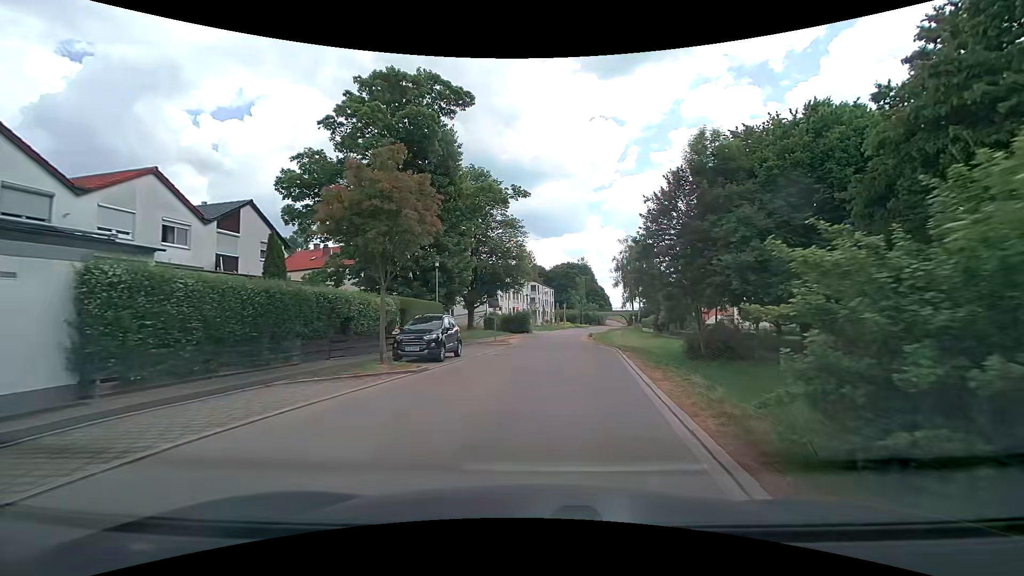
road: residential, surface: paved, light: Day
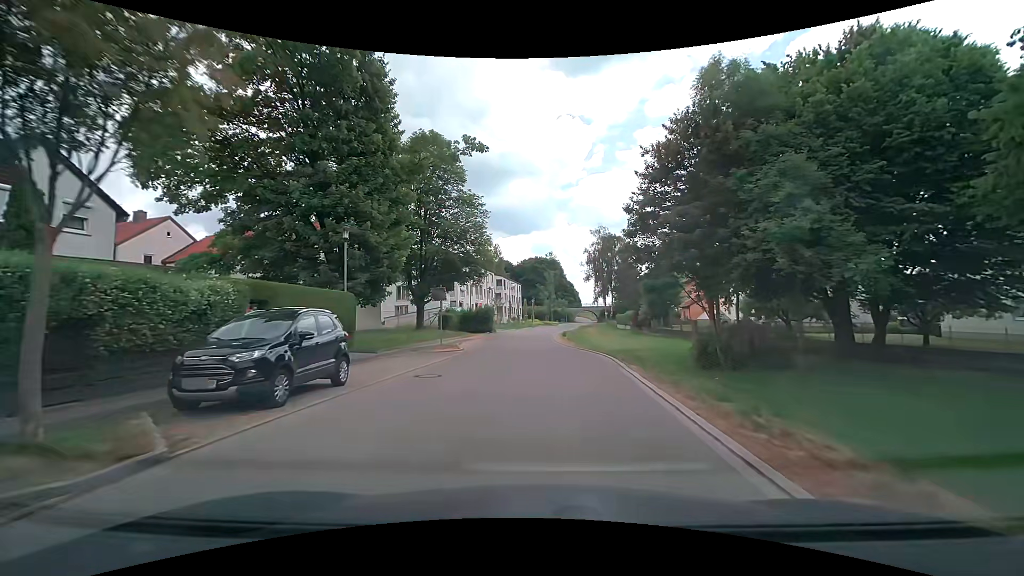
(+0.3, +9.0) m; +4°
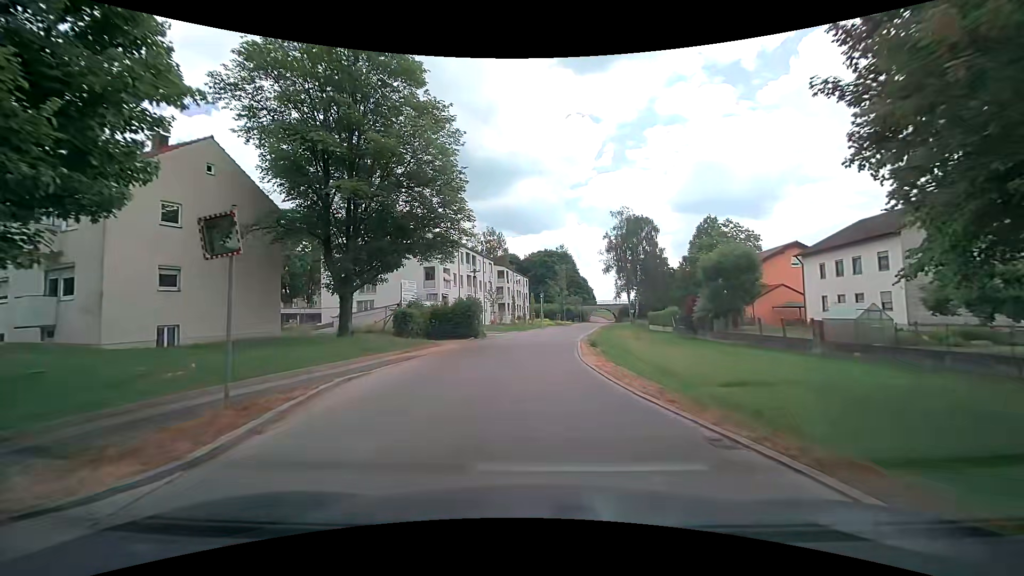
(0.0, +18.7) m; -1°
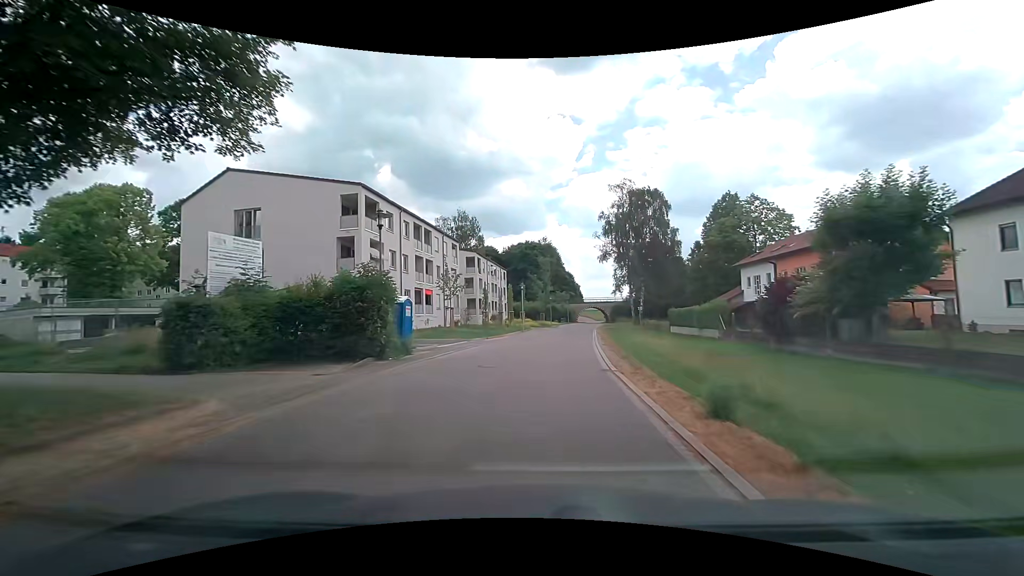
(+0.1, +19.2) m; +2°
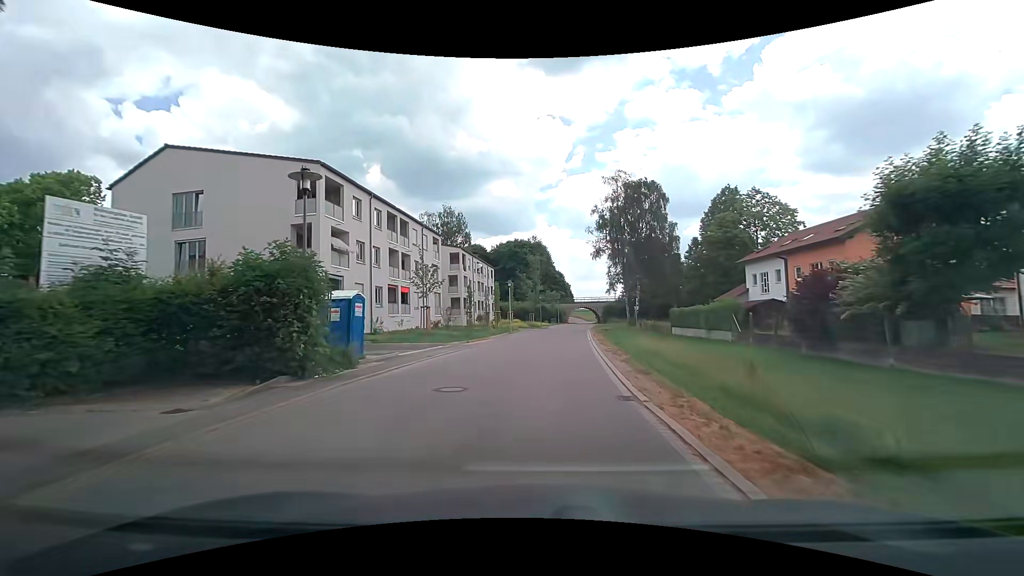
(0.0, +4.7) m; +1°
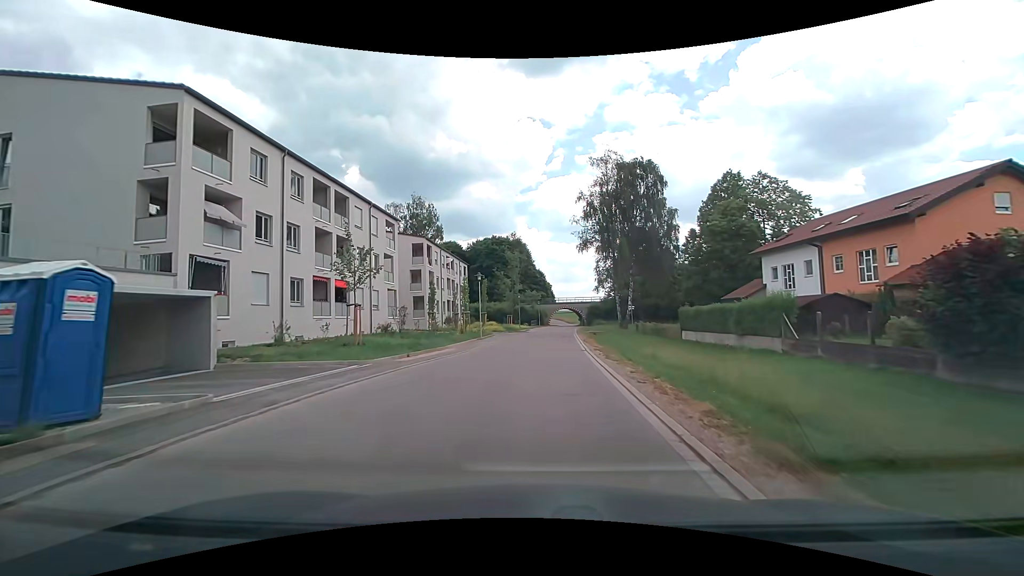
(+0.2, +9.5) m; +2°
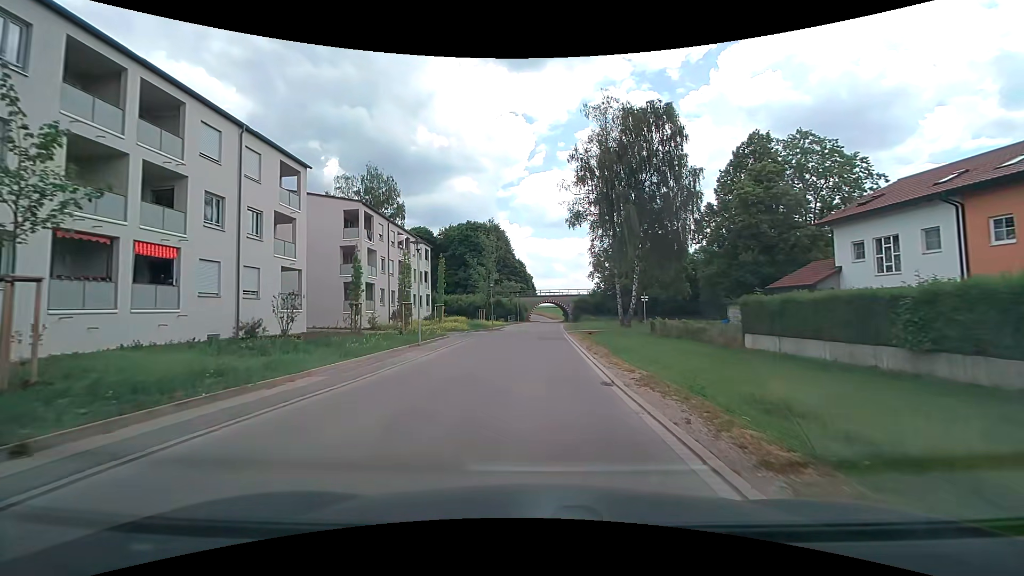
(+0.3, +14.3) m; +3°
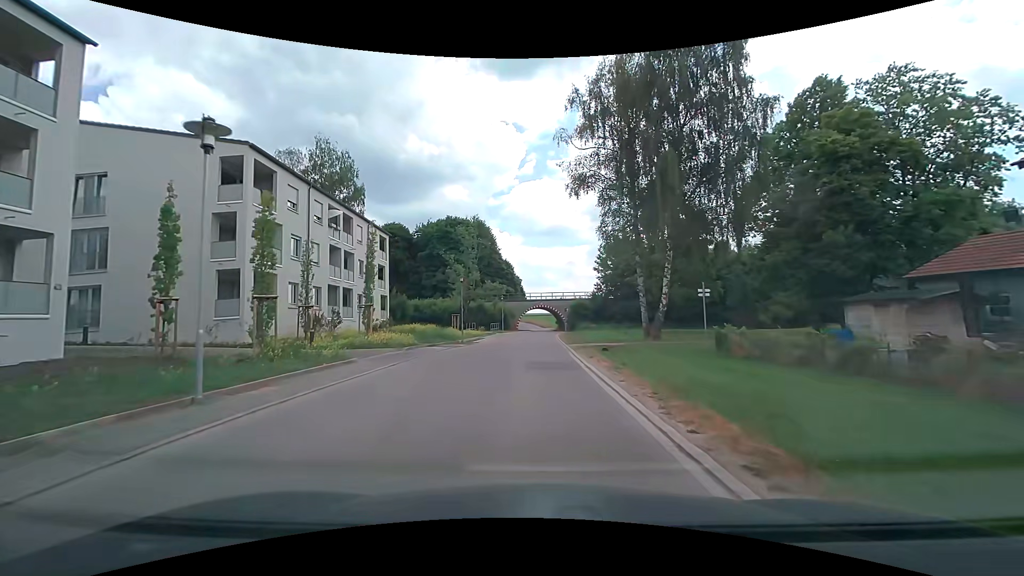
(+0.1, +14.7) m; +1°
